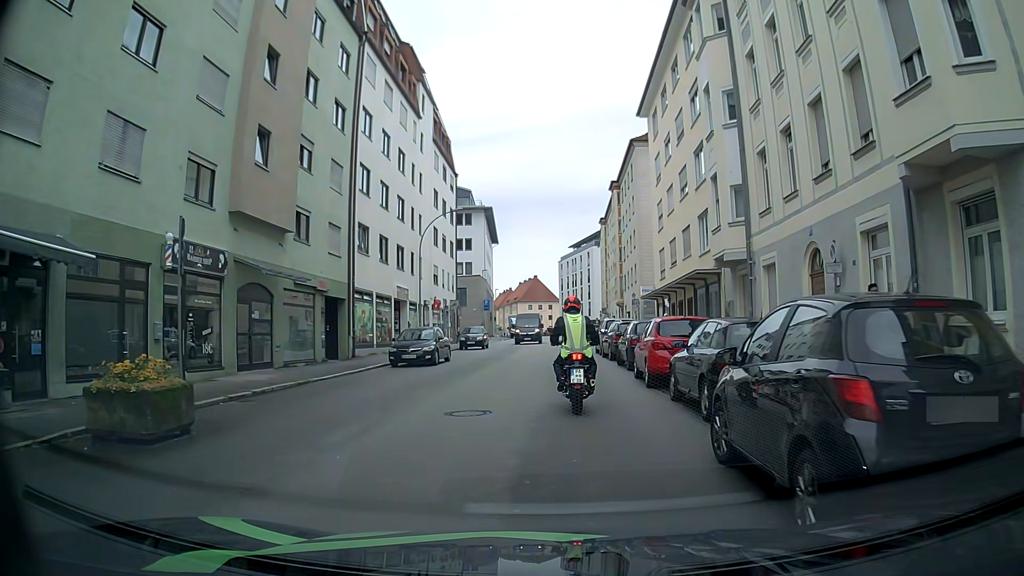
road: tertiary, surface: asphalt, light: Day
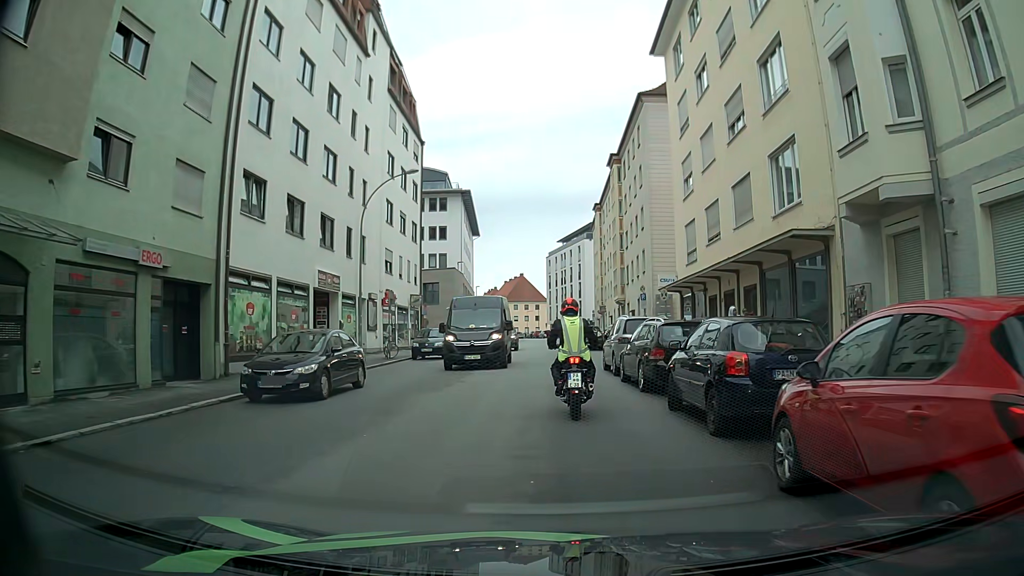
(+0.2, +11.5) m; +1°
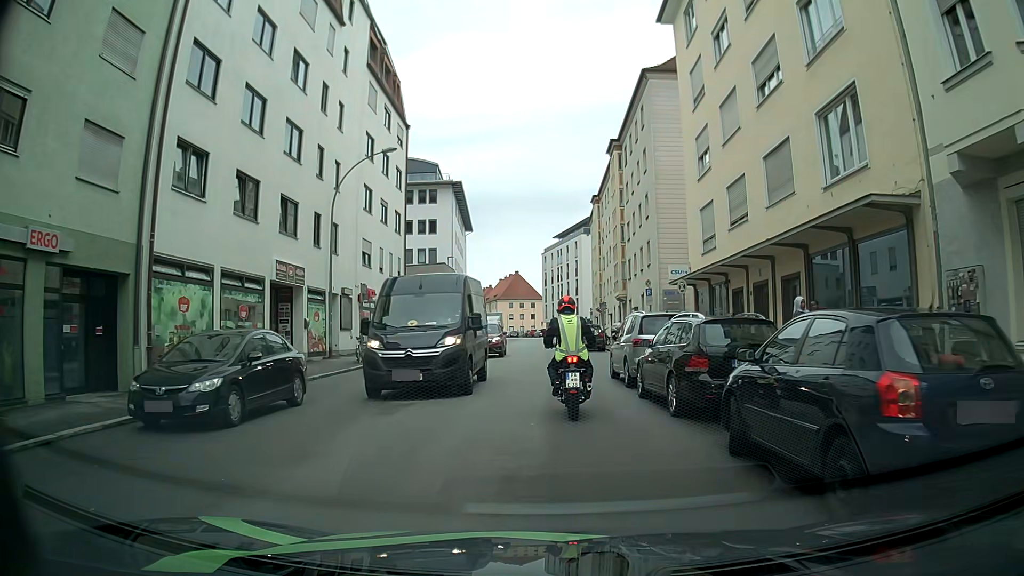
(0.0, +4.0) m; -1°
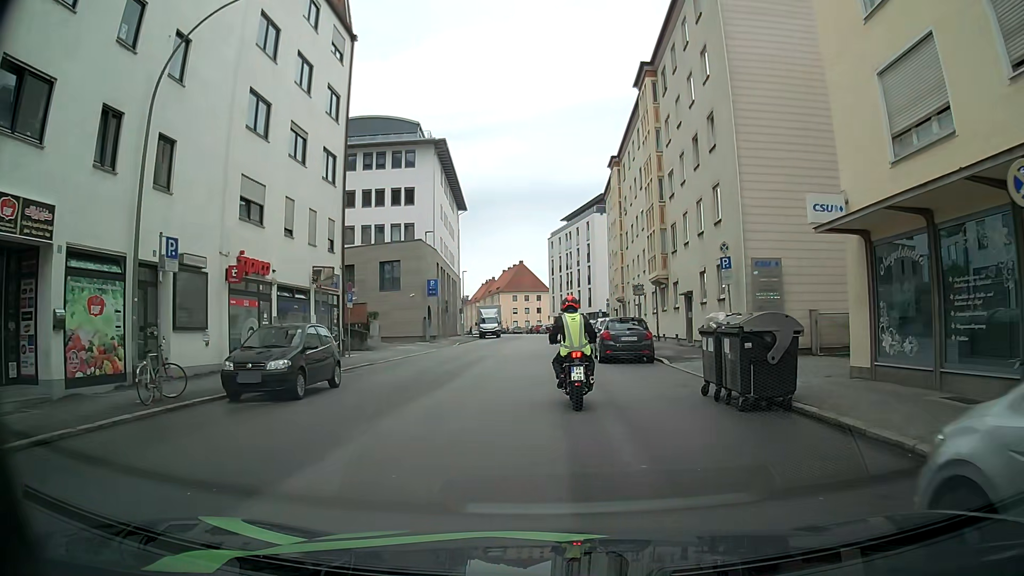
(+0.1, +15.0) m; 0°
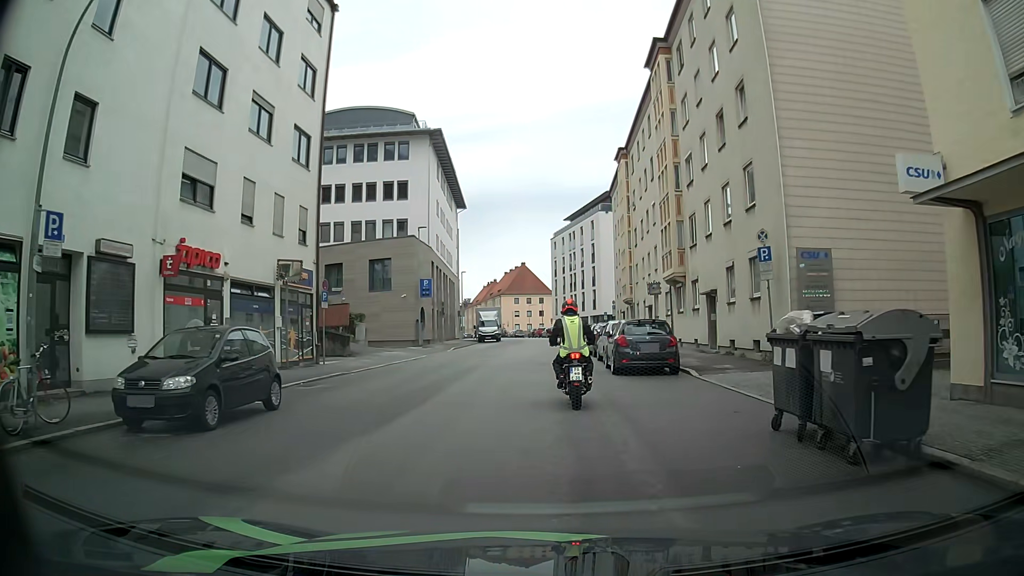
(0.0, +3.9) m; 0°
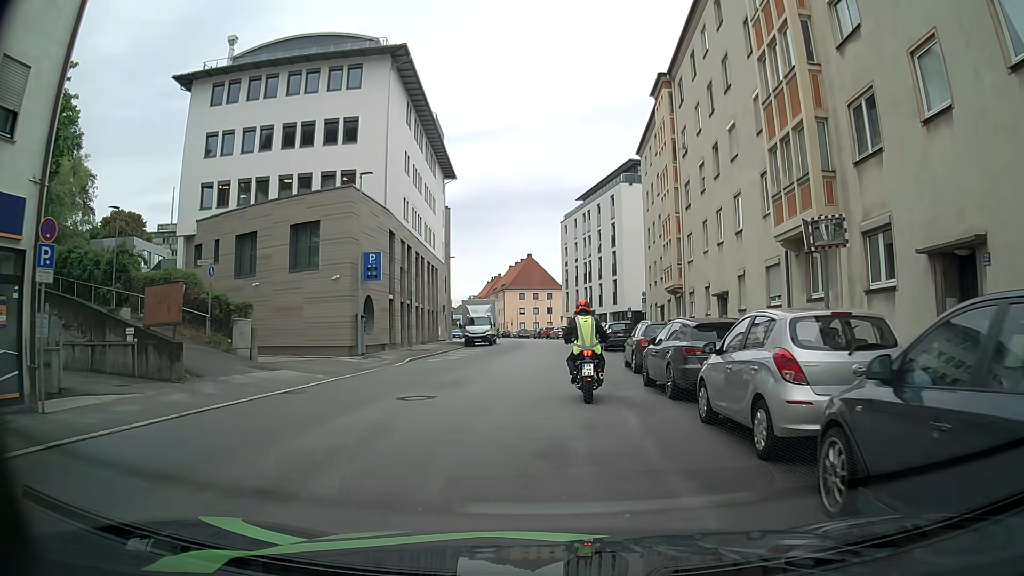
(+0.2, +16.6) m; 0°
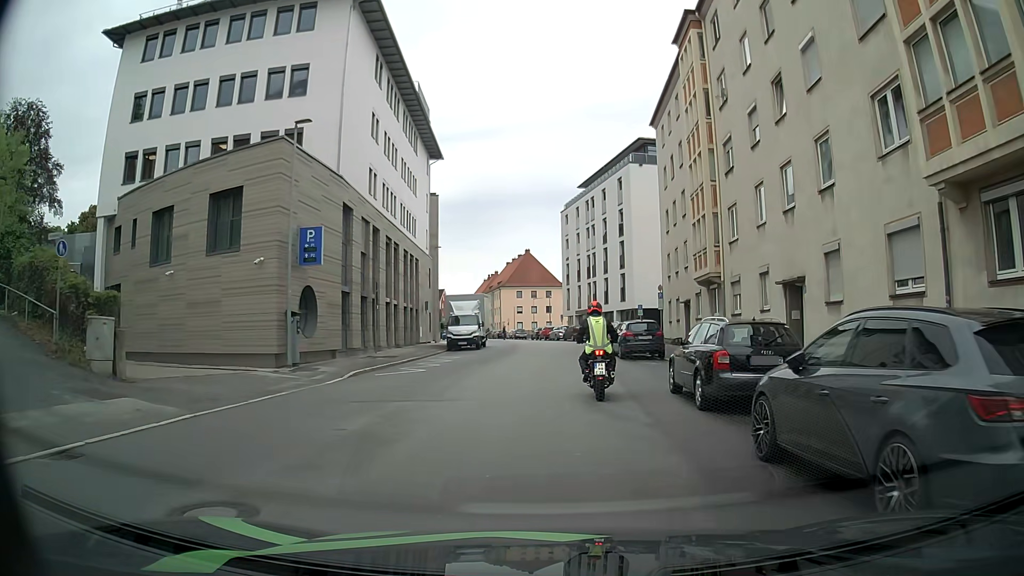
(0.0, +8.2) m; 0°
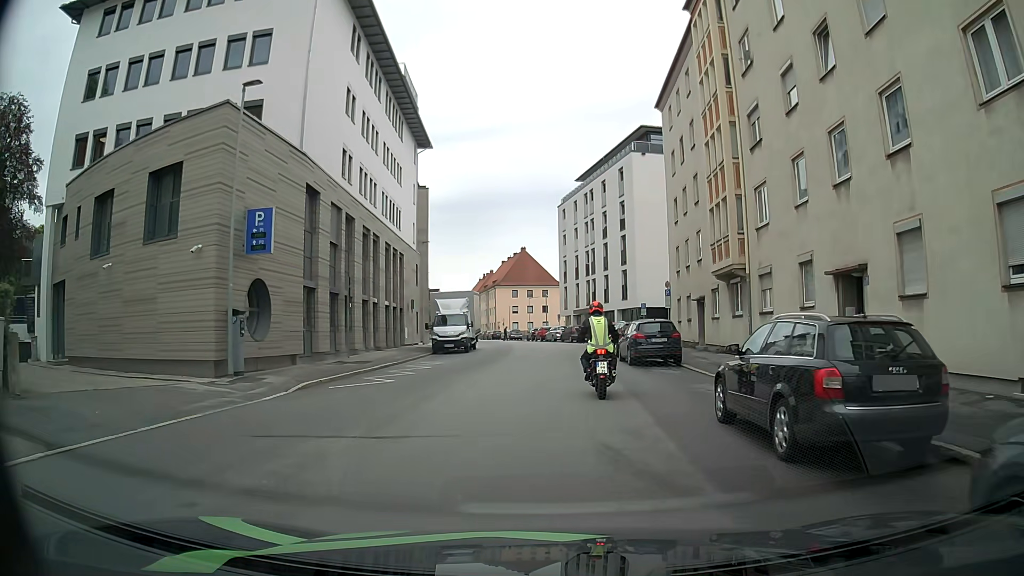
(0.0, +4.1) m; 0°
(0, +10) (0, +20) (+1, +30) (+1, +40) (0, +50) (-1, +60) (-3, +70) (-5, +80) (-7, +89) (-9, +99) m
